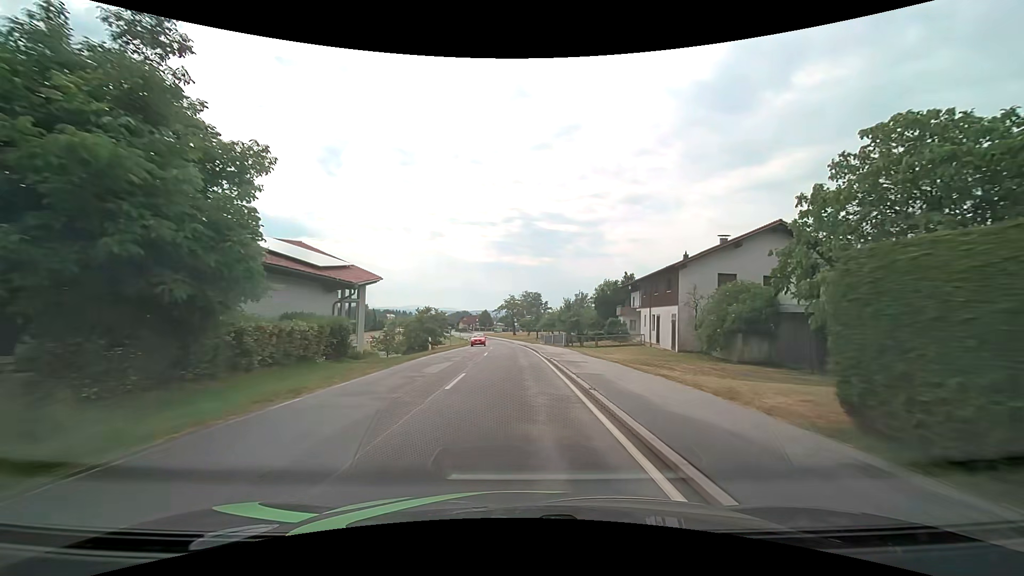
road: tertiary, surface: asphalt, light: Day
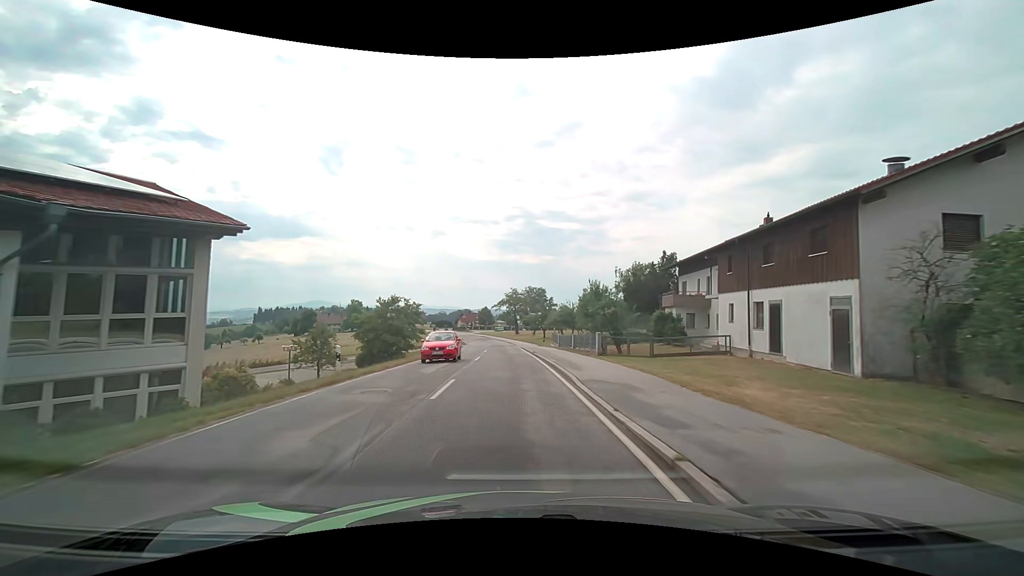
(0.0, +17.3) m; 0°
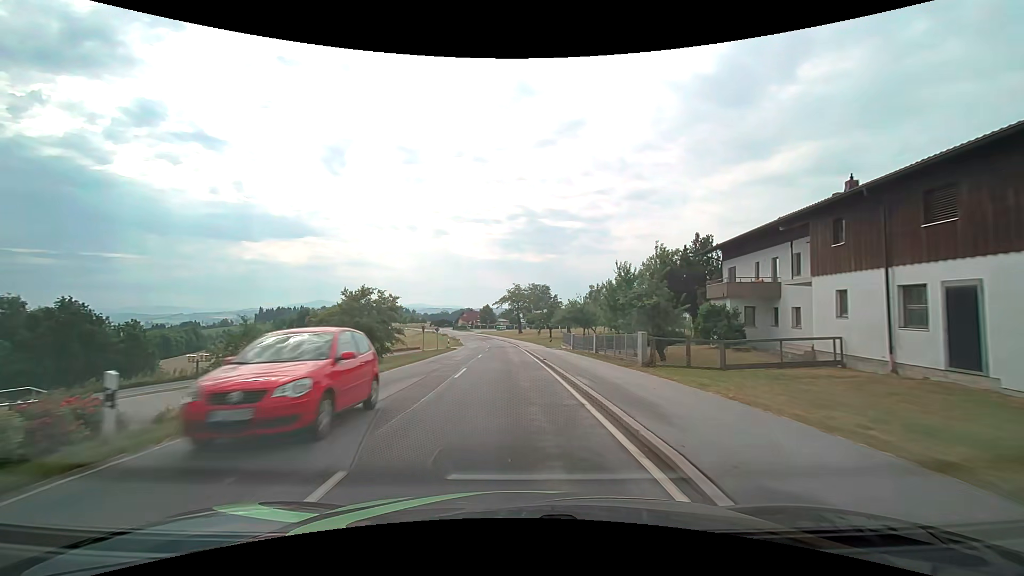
(0.0, +8.9) m; 0°
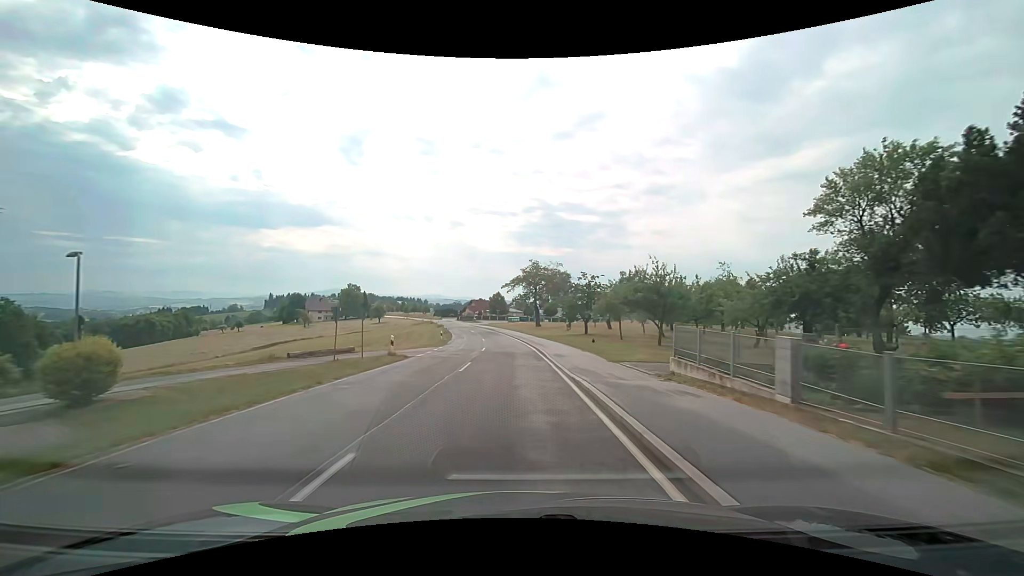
(-0.4, +27.5) m; -2°
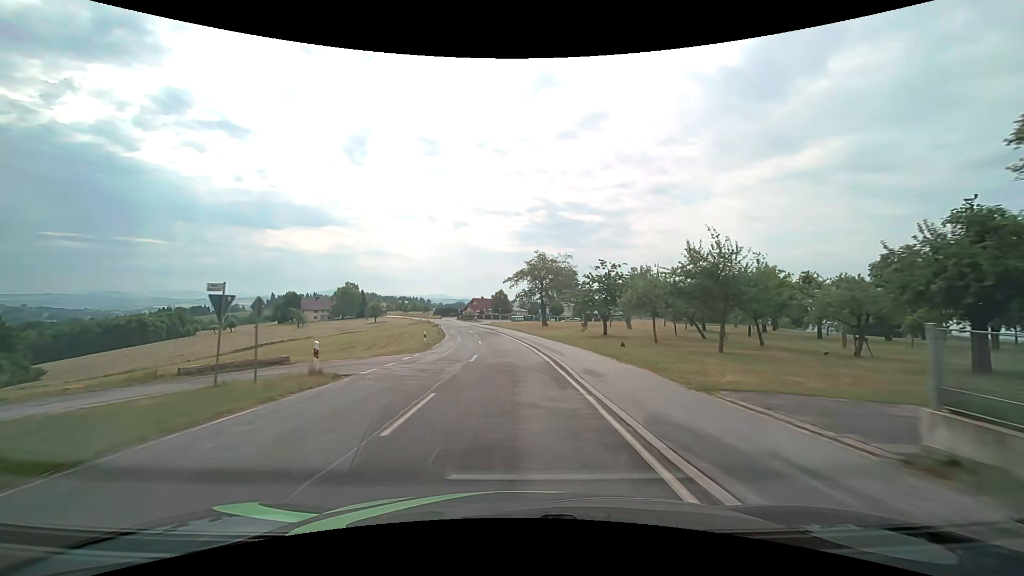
(0.0, +9.3) m; 0°
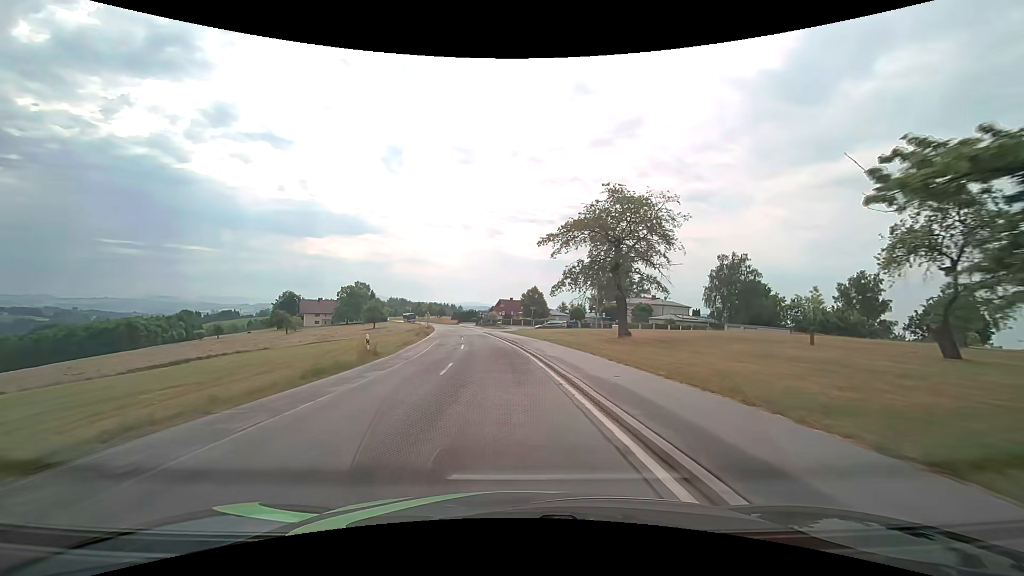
(-0.9, +37.6) m; -4°
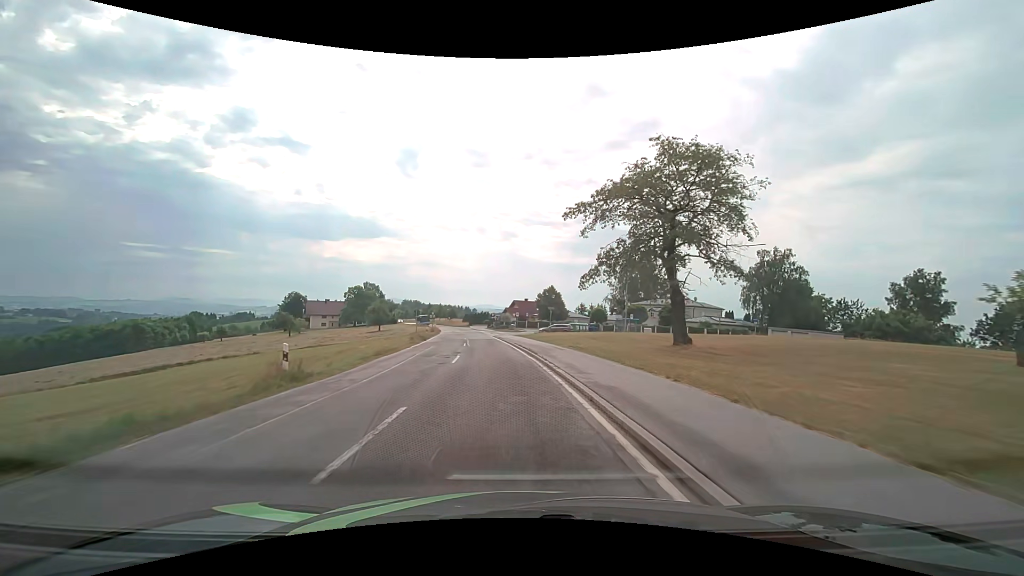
(-0.1, +9.2) m; -2°
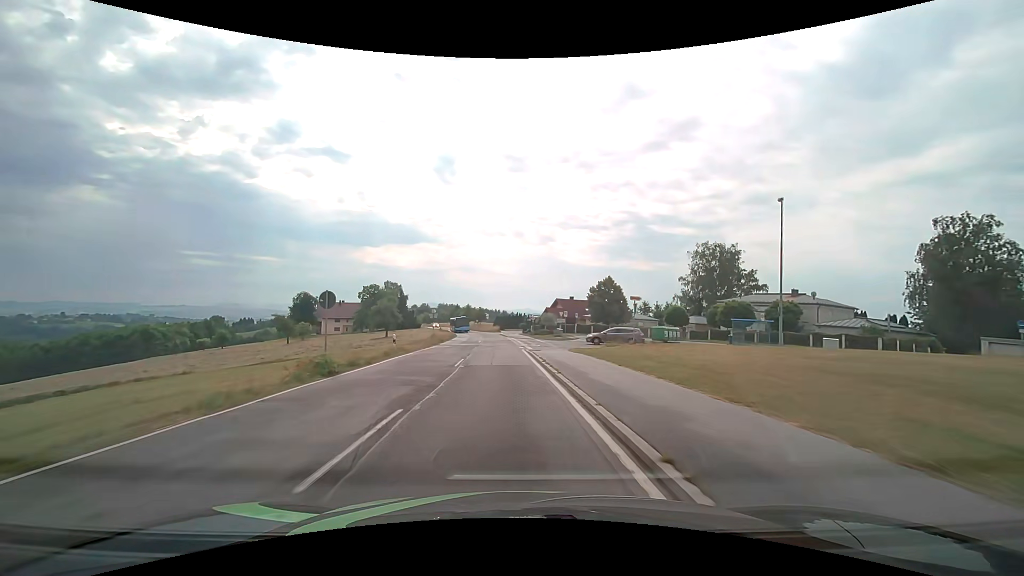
(-1.0, +27.0) m; -4°
(0, +10) (0, +20) (-1, +30) (-1, +40) (-2, +50) (-2, +60) (-3, +70) (-5, +80) (-6, +90) (-8, +99) m
